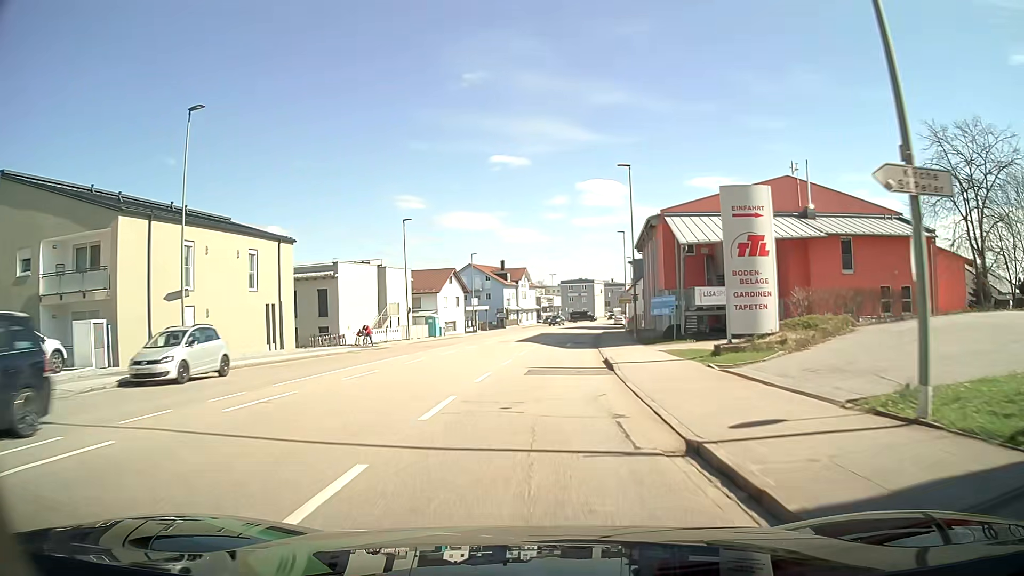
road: tertiary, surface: asphalt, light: Day
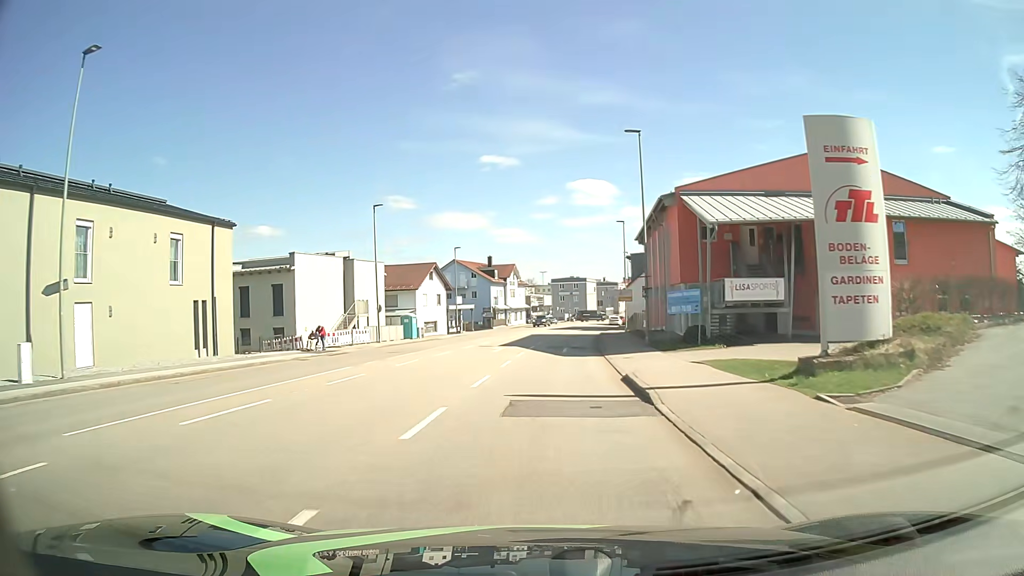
(+0.1, +7.5) m; +1°
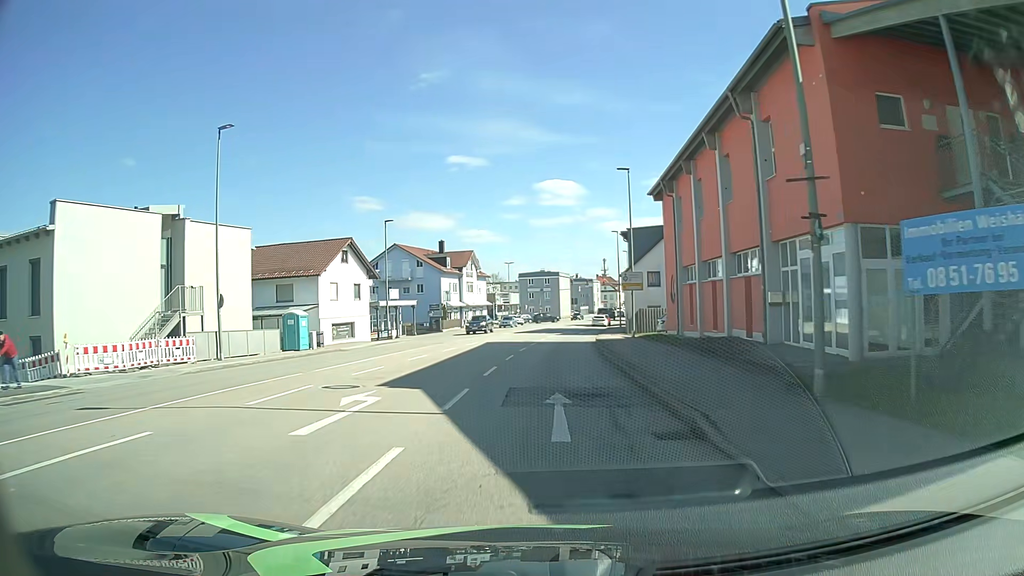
(+0.6, +22.1) m; +3°
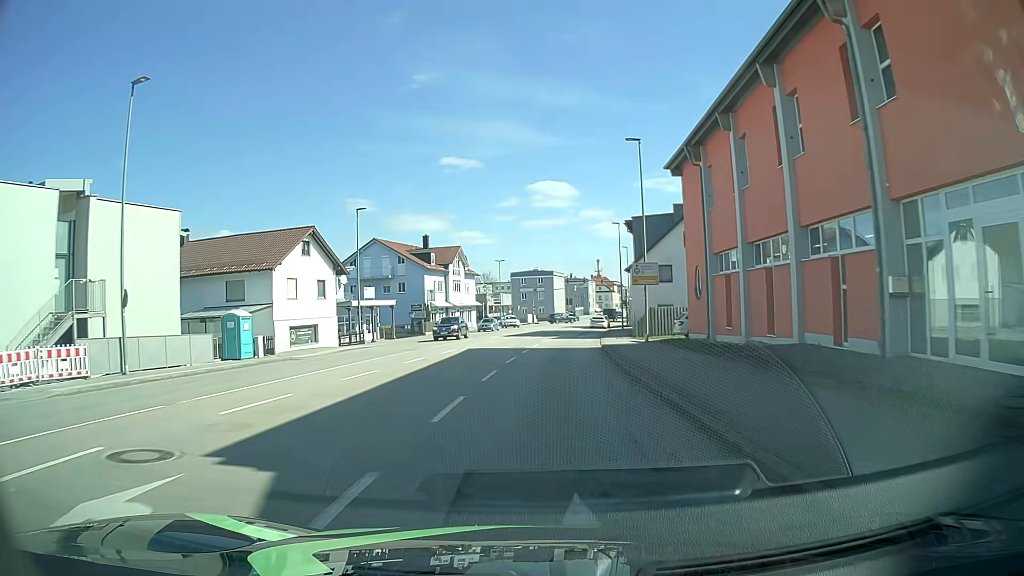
(+0.1, +7.1) m; +1°
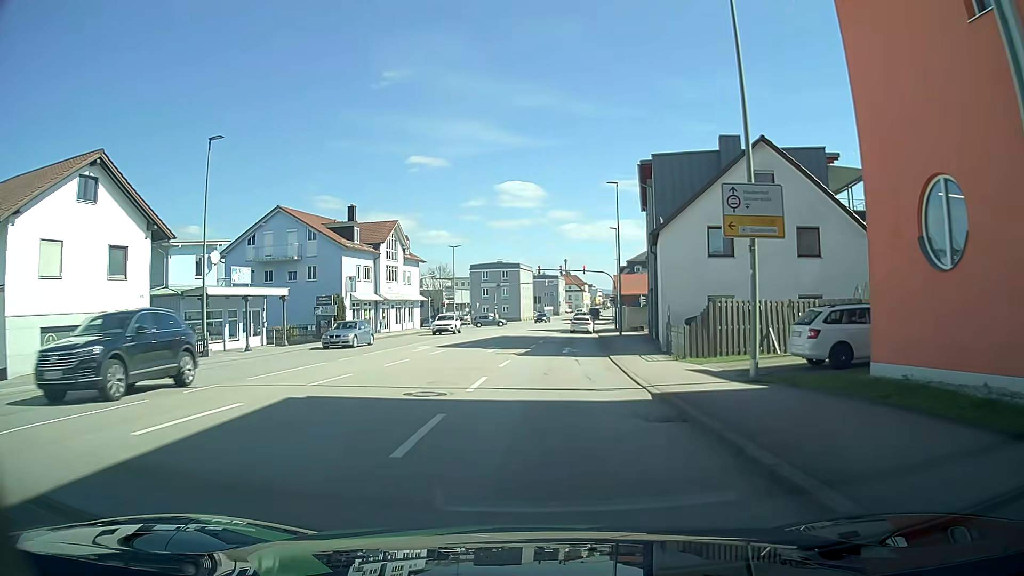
(+0.4, +20.2) m; +3°
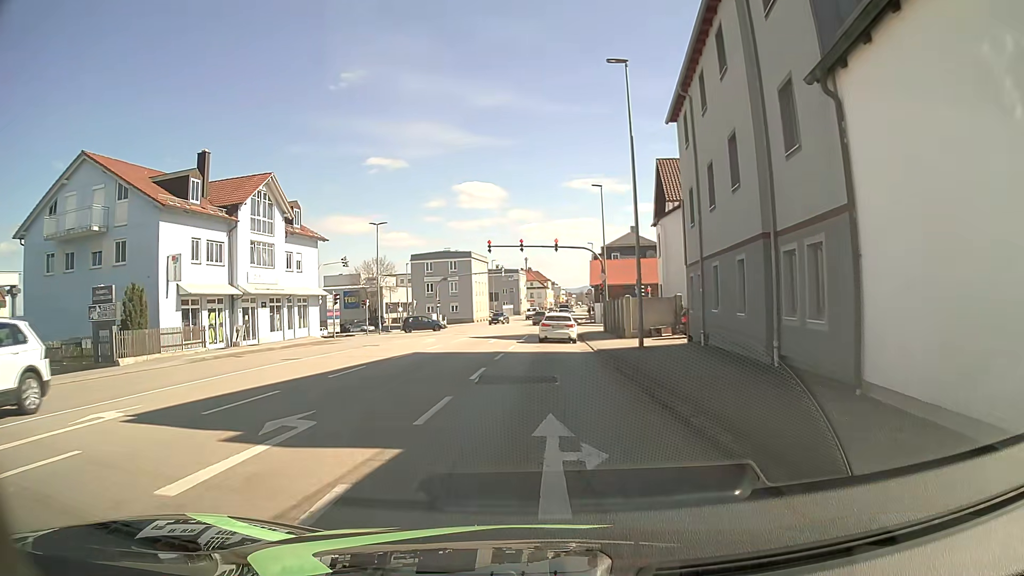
(+0.7, +21.7) m; +4°
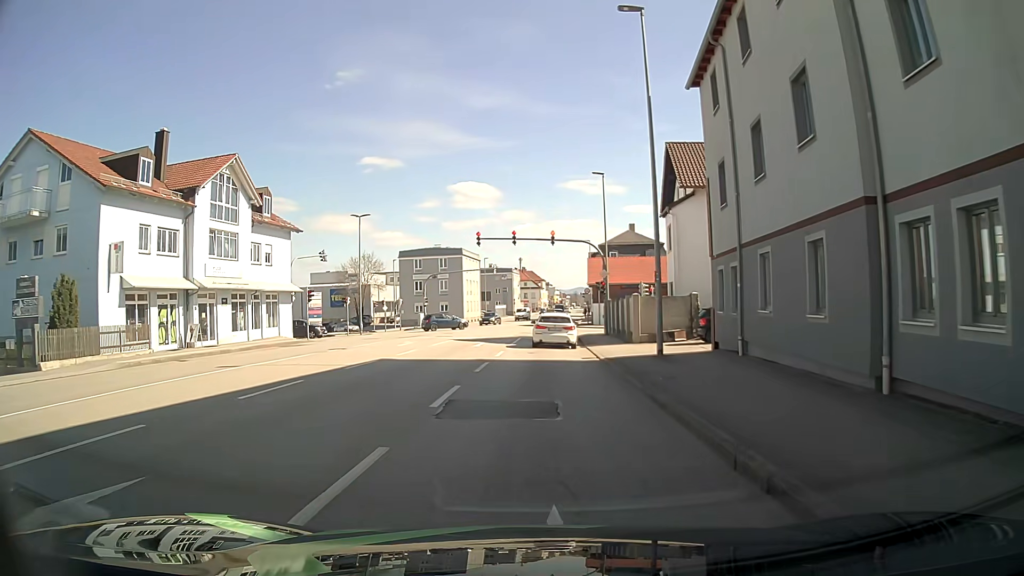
(0.0, +4.5) m; 0°
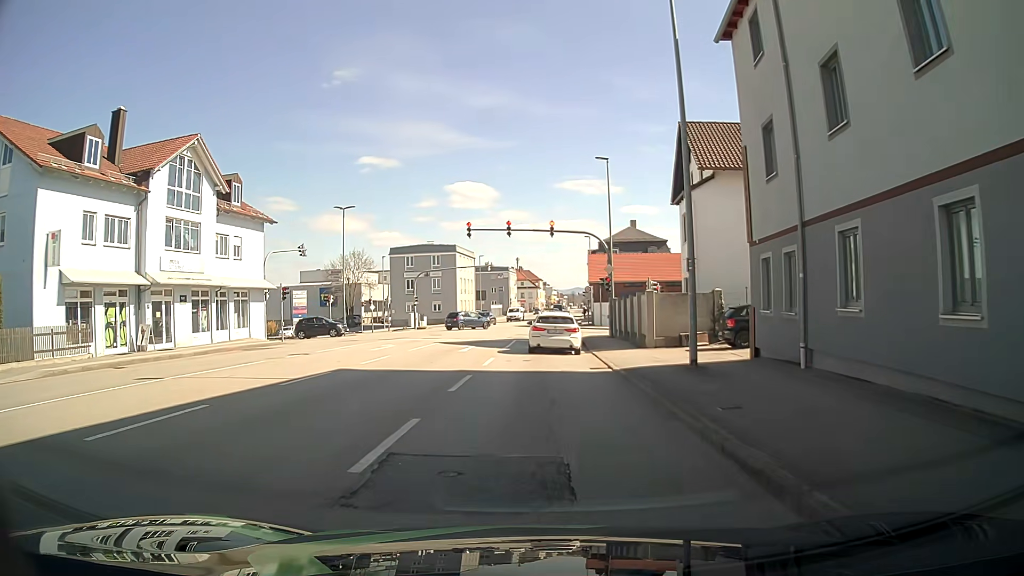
(0.0, +4.2) m; +2°
